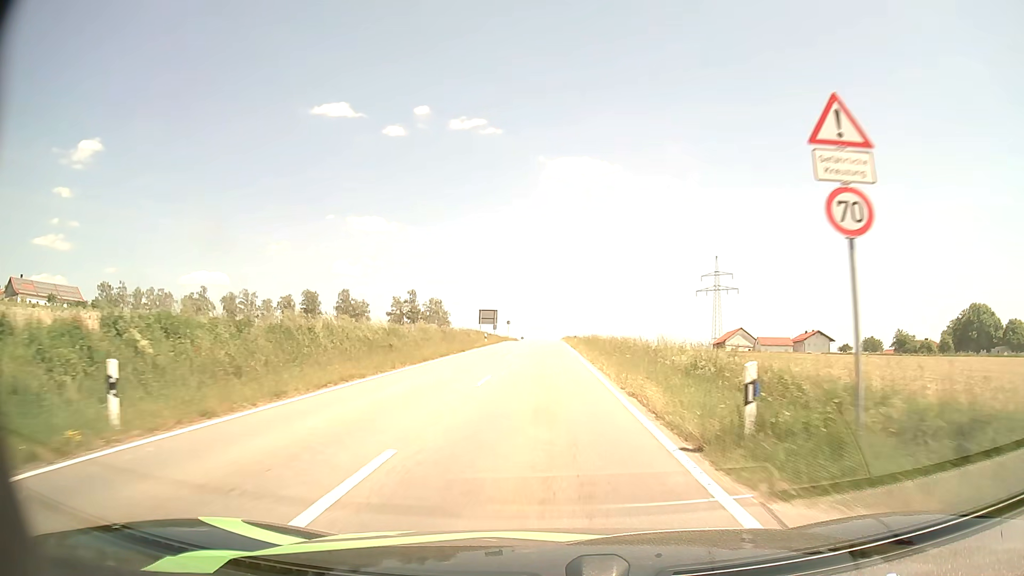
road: tertiary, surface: asphalt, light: Day
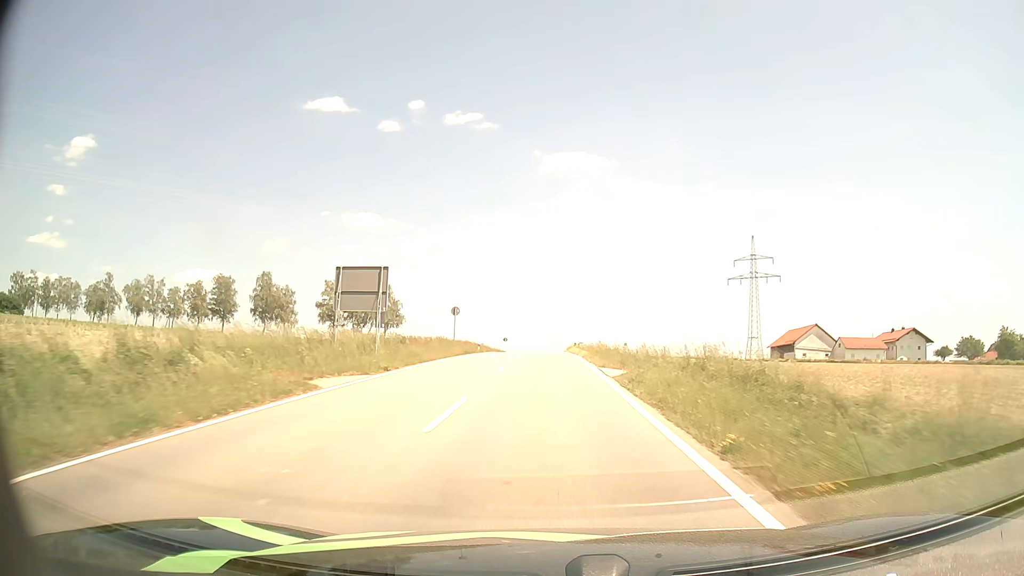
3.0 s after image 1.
(+0.2, +56.7) m; 0°
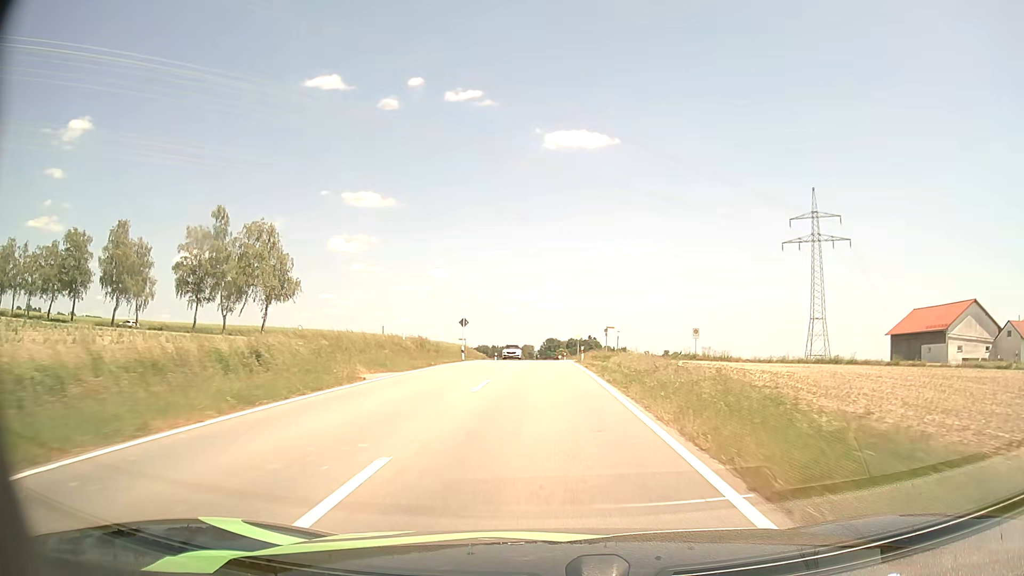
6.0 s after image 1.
(0.0, +55.1) m; 0°
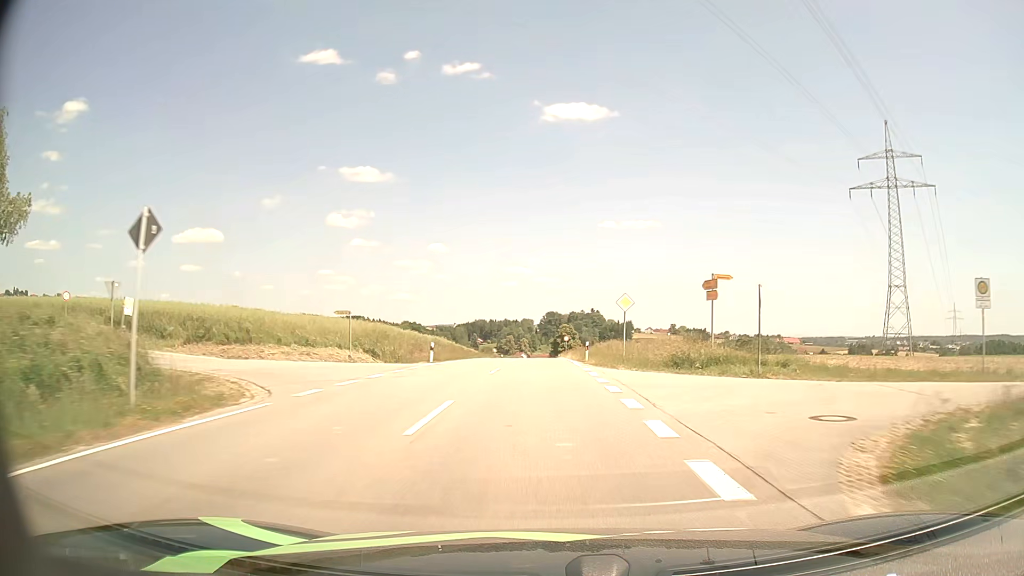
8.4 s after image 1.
(0.0, +43.7) m; 0°
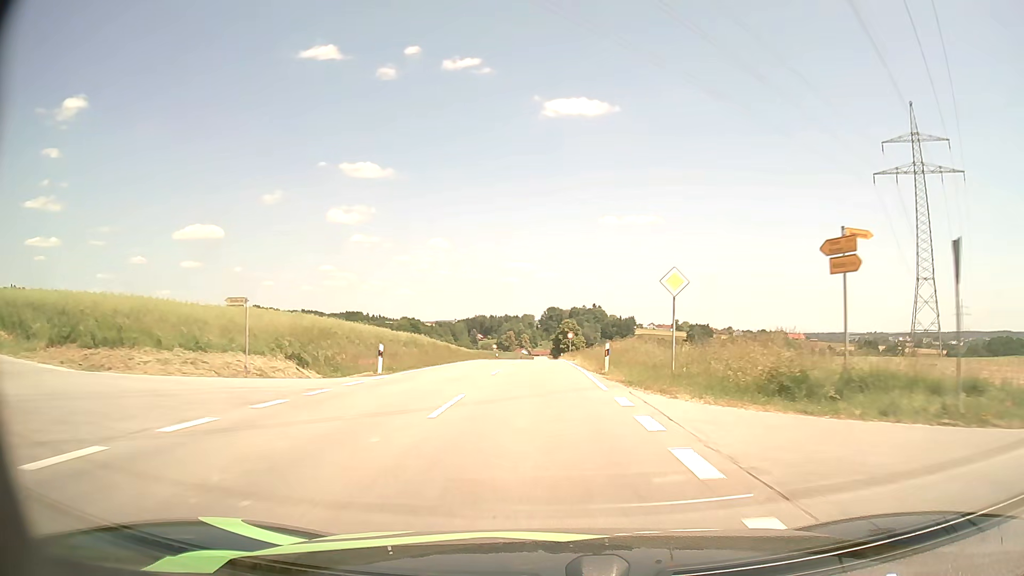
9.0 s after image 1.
(0.0, +11.2) m; 0°
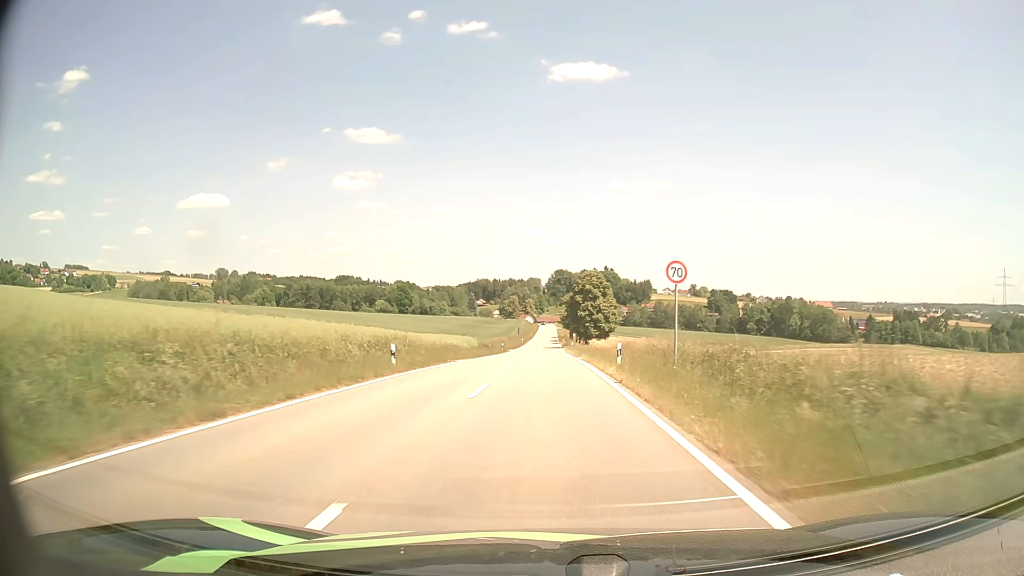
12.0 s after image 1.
(-0.5, +58.4) m; -1°
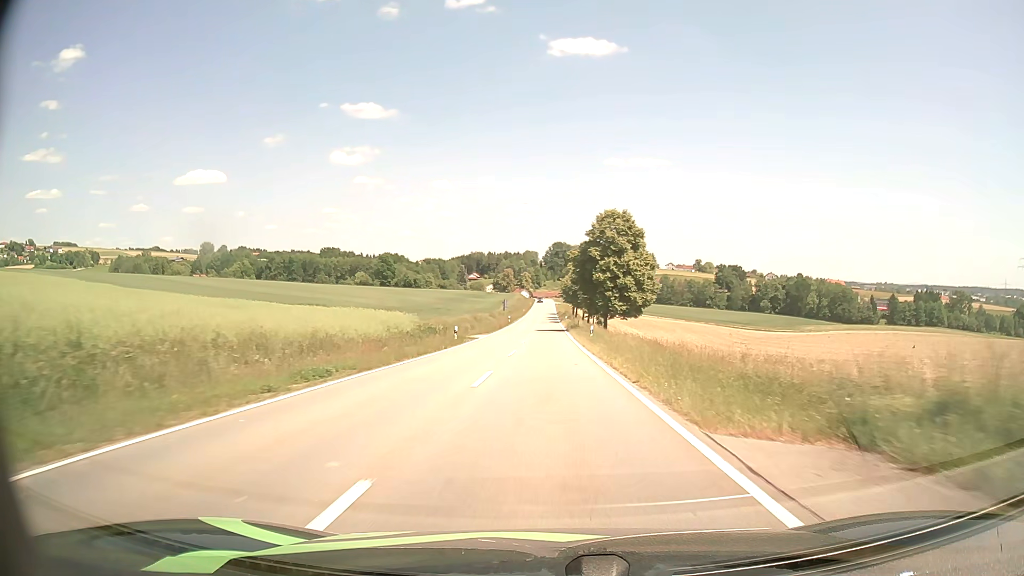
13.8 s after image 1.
(+0.1, +36.7) m; 0°
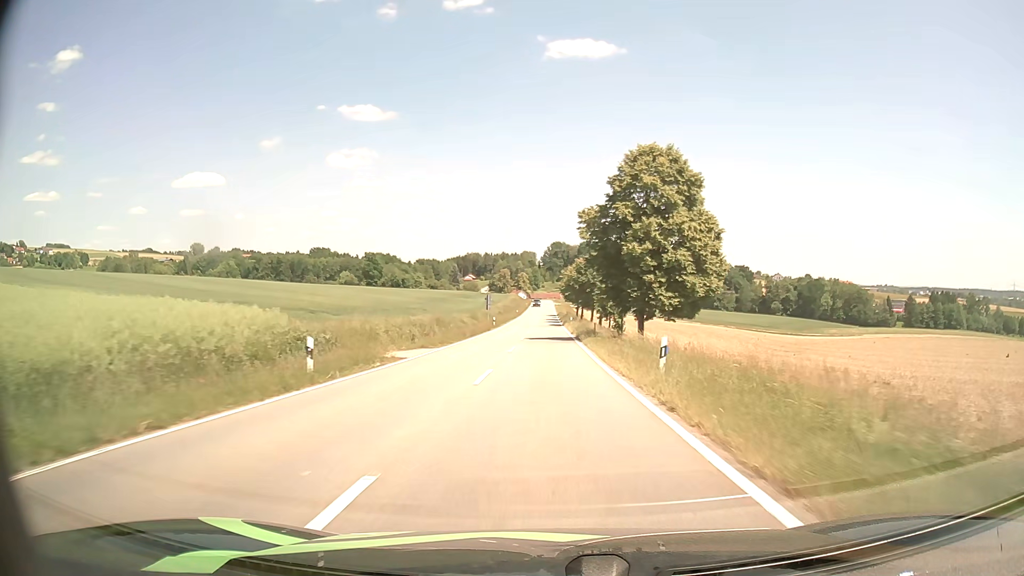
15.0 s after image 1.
(0.0, +24.3) m; 0°
(0, +10) (0, +20) (0, +30) (0, +40) (0, +50) (0, +60) (0, +70) (0, +80) (0, +90) (0, +100) m
